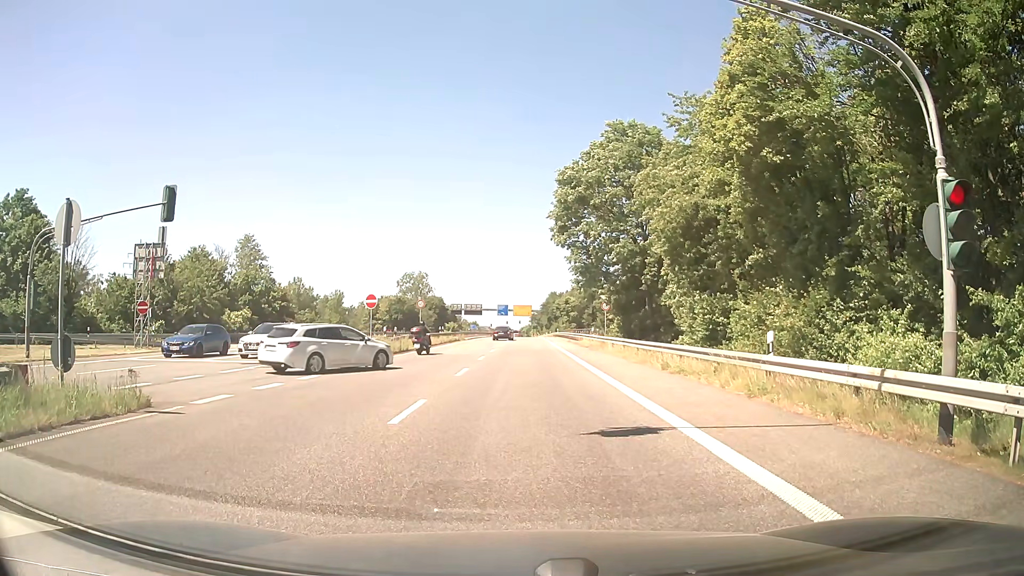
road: secondary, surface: asphalt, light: Day
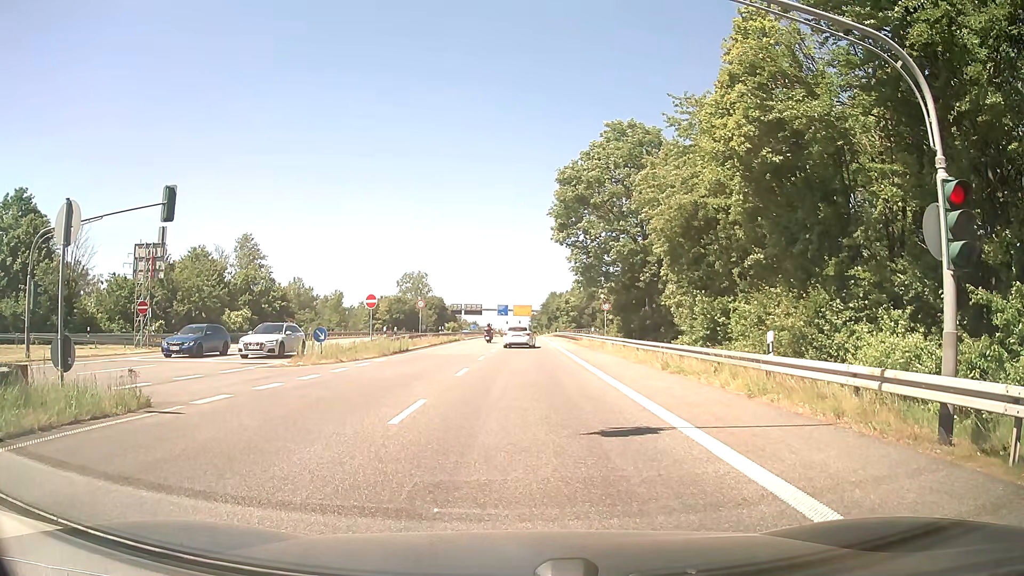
(0.0, 0.0) m; 0°
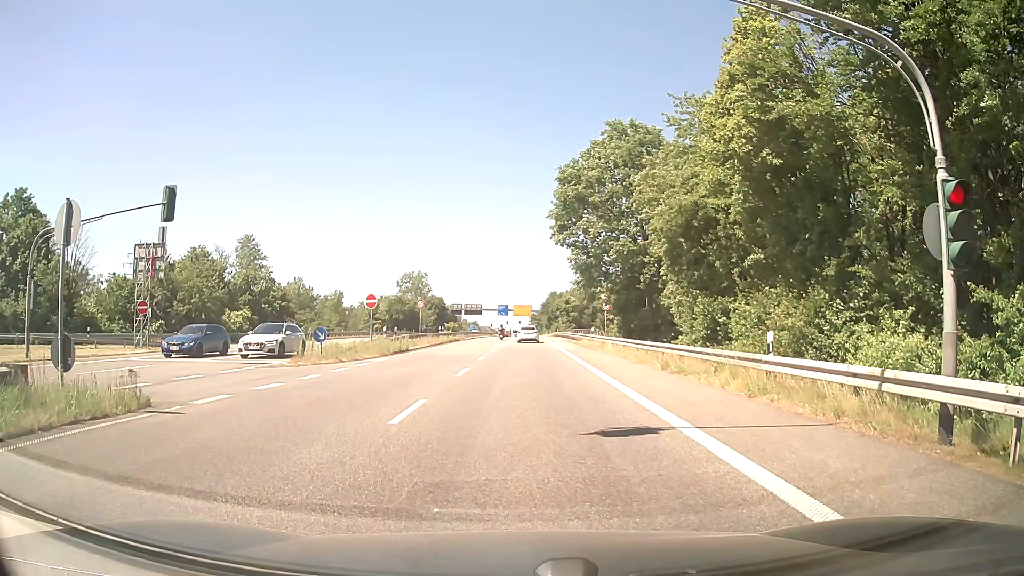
(0.0, 0.0) m; 0°
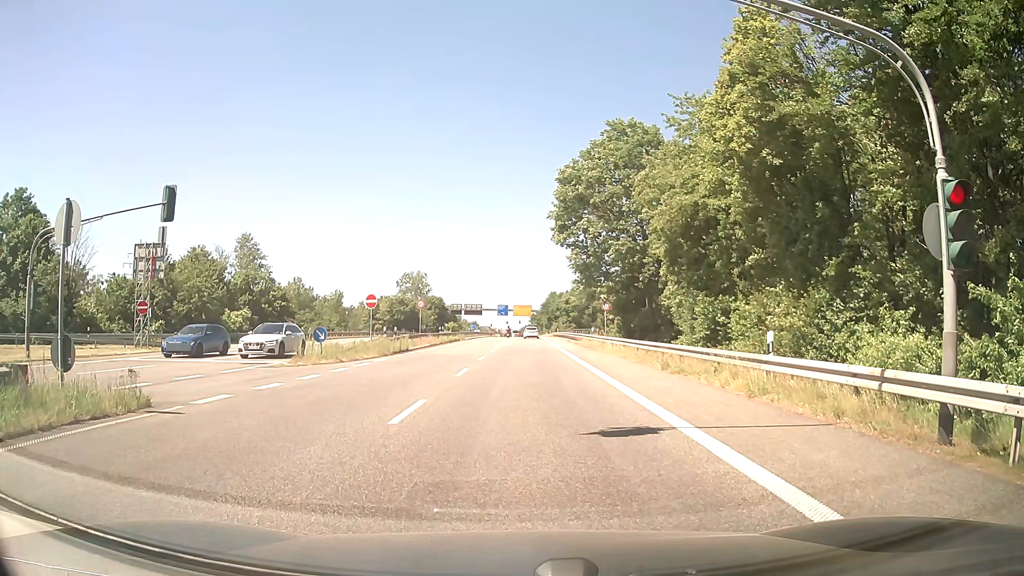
(0.0, 0.0) m; 0°
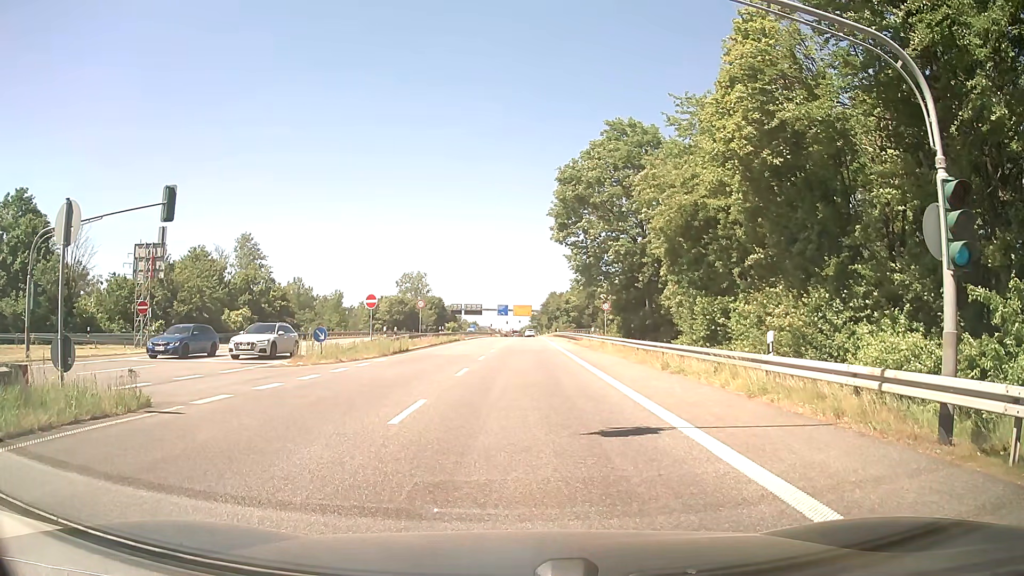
(0.0, 0.0) m; 0°
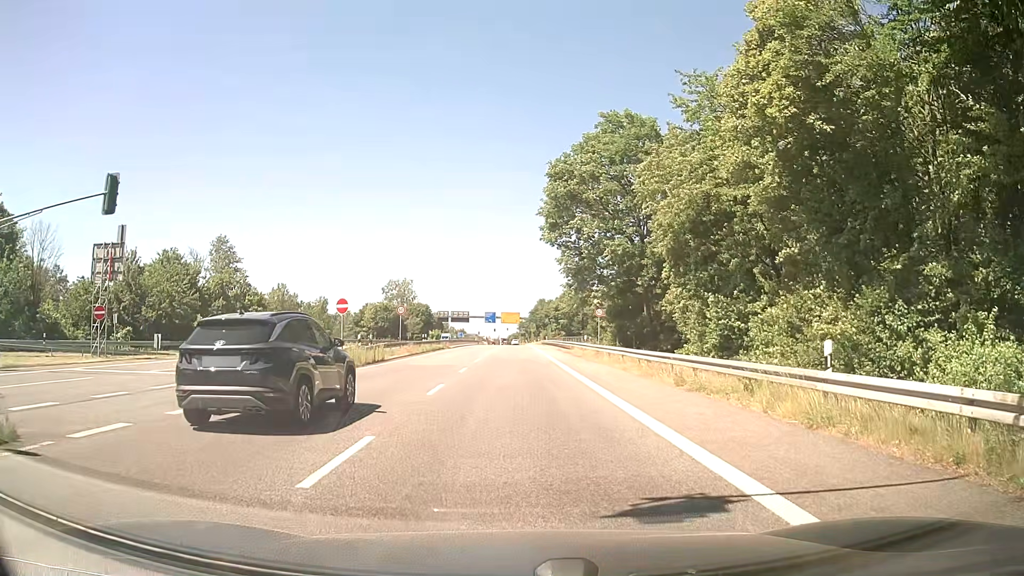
(0.0, +3.8) m; +1°
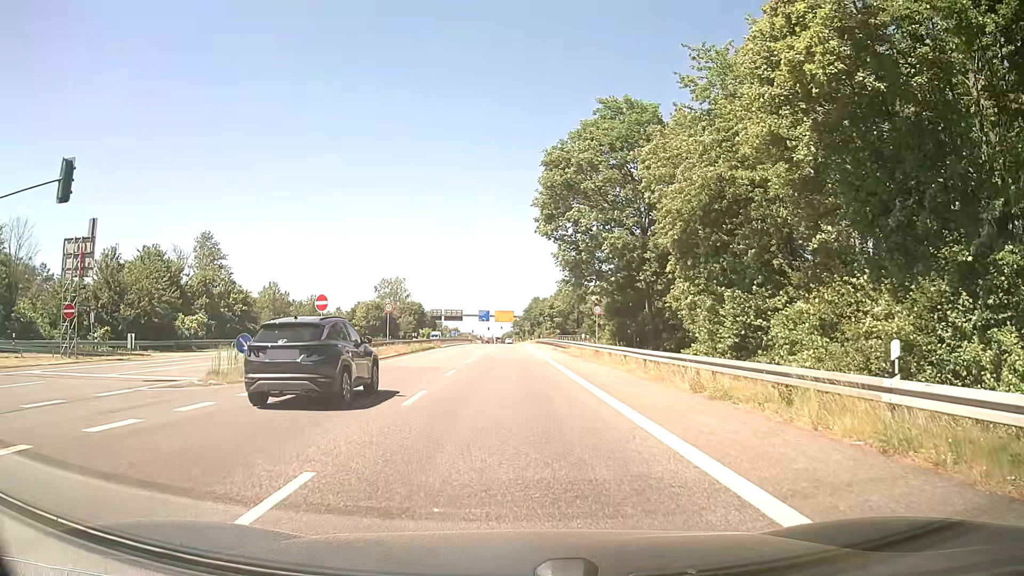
(0.0, +2.5) m; -1°
(0, +10) (0, +20) (0, +30) (0, +40) (0, +50) (0, +60) (0, +70) (0, +80) (0, +90) (0, +100) m
